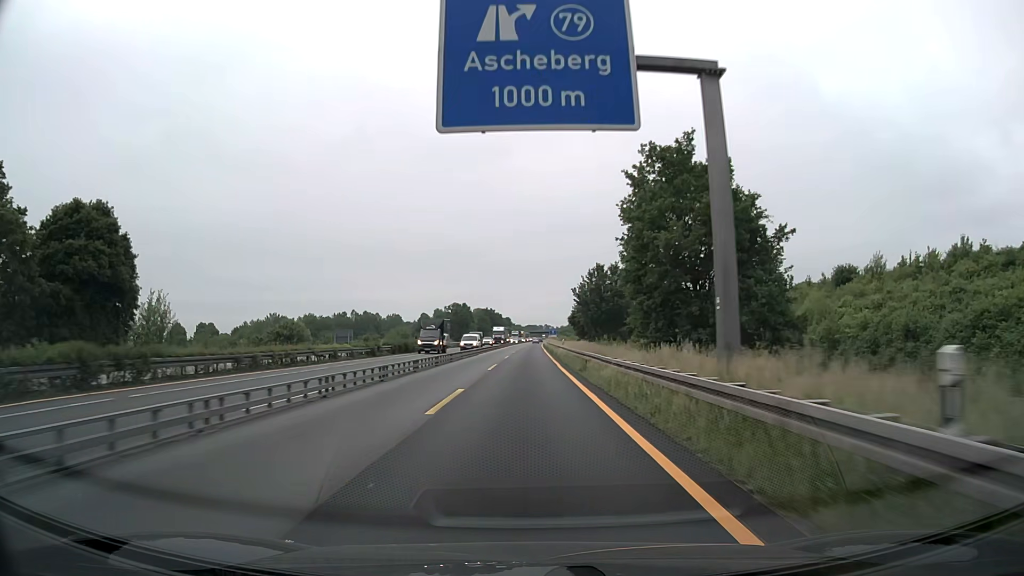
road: motorway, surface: asphalt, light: Day
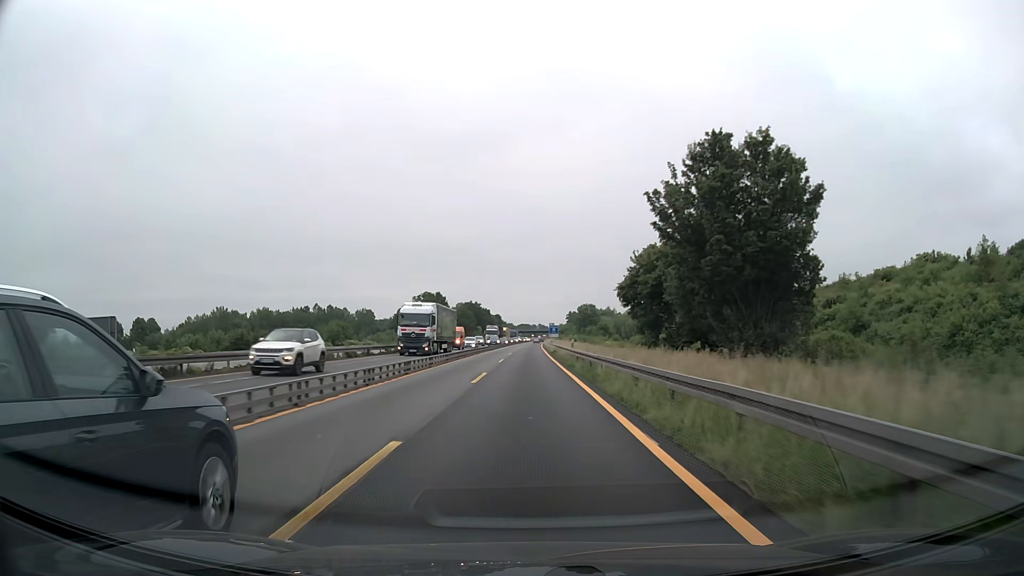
(+0.2, +62.4) m; +1°
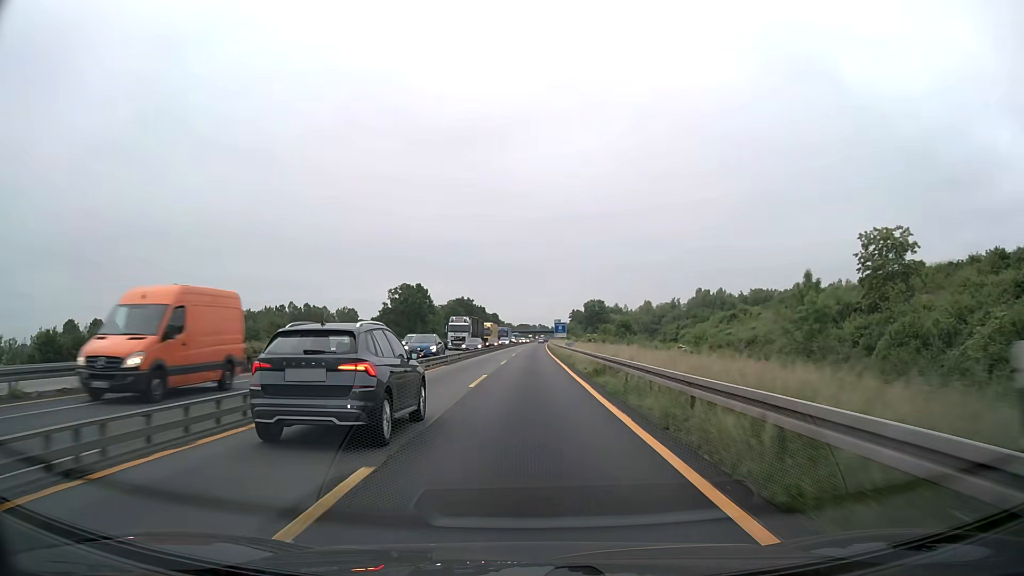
(0.0, +37.5) m; 0°
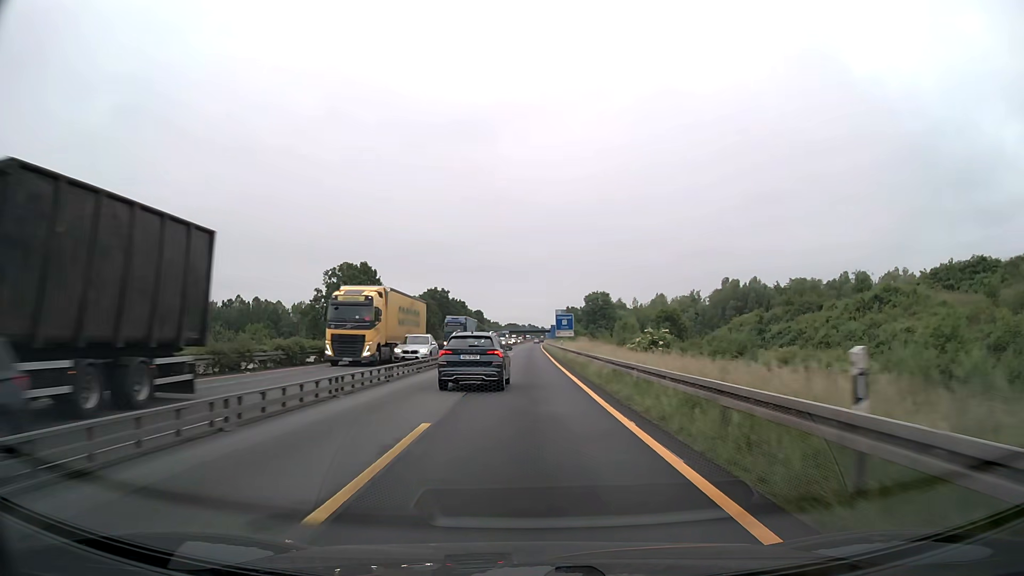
(+0.3, +49.9) m; +1°
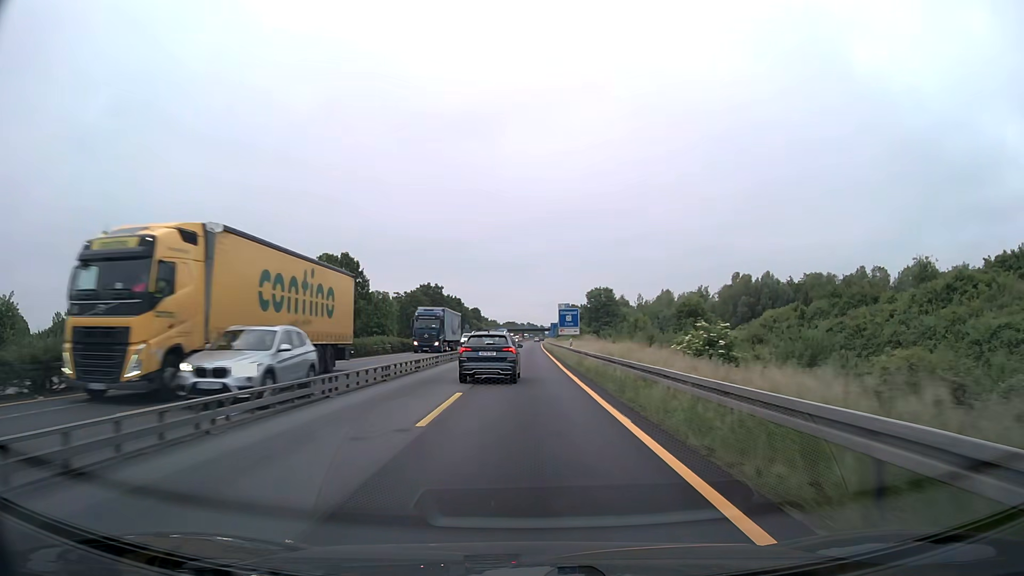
(0.0, +12.5) m; 0°
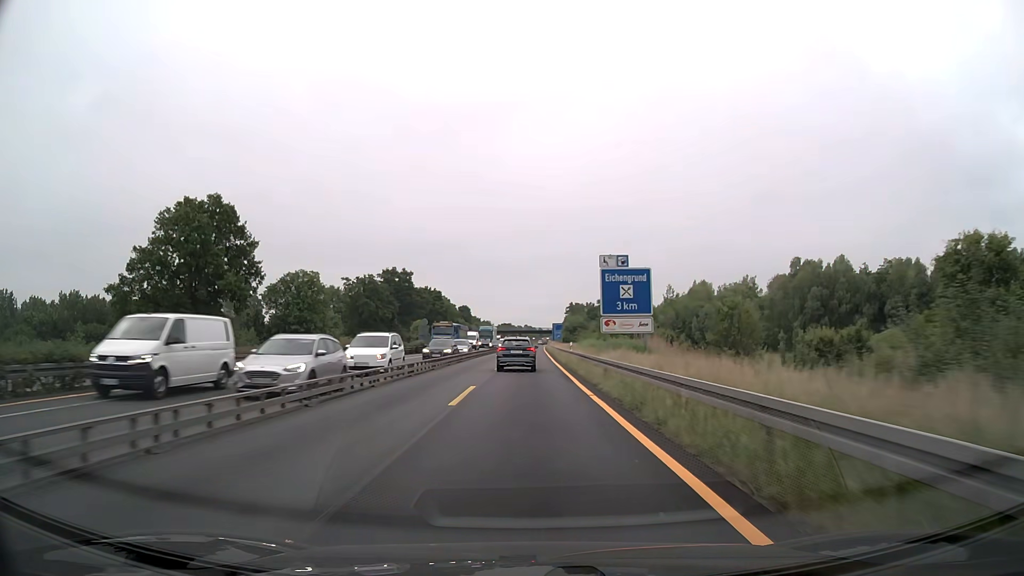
(0.0, +50.0) m; 0°
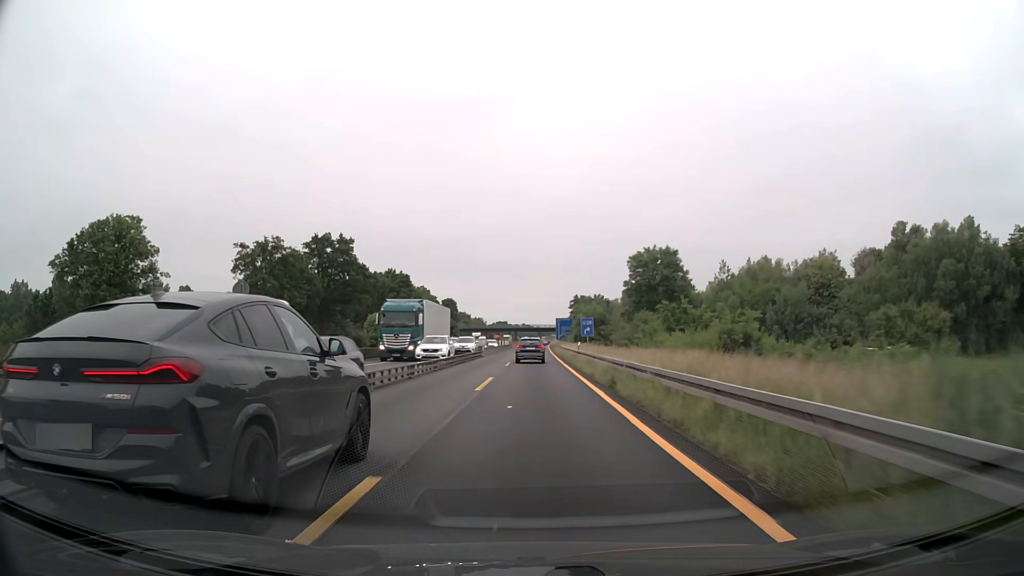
(+0.2, +49.9) m; 0°
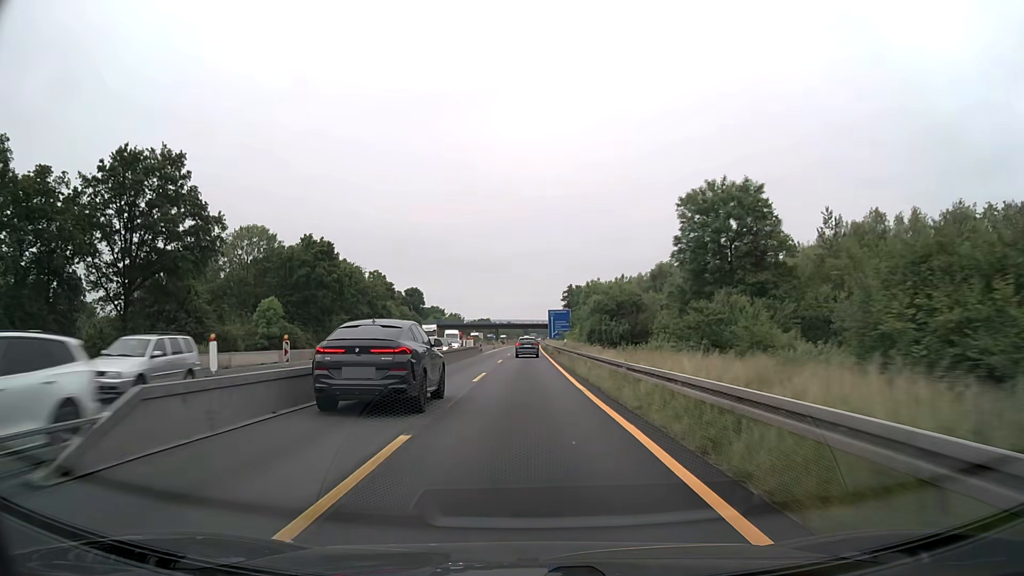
(+0.6, +50.0) m; +1°
(0, +10) (0, +20) (0, +30) (0, +40) (0, +50) (0, +60) (0, +70) (0, +80) (0, +90) (0, +100) m
